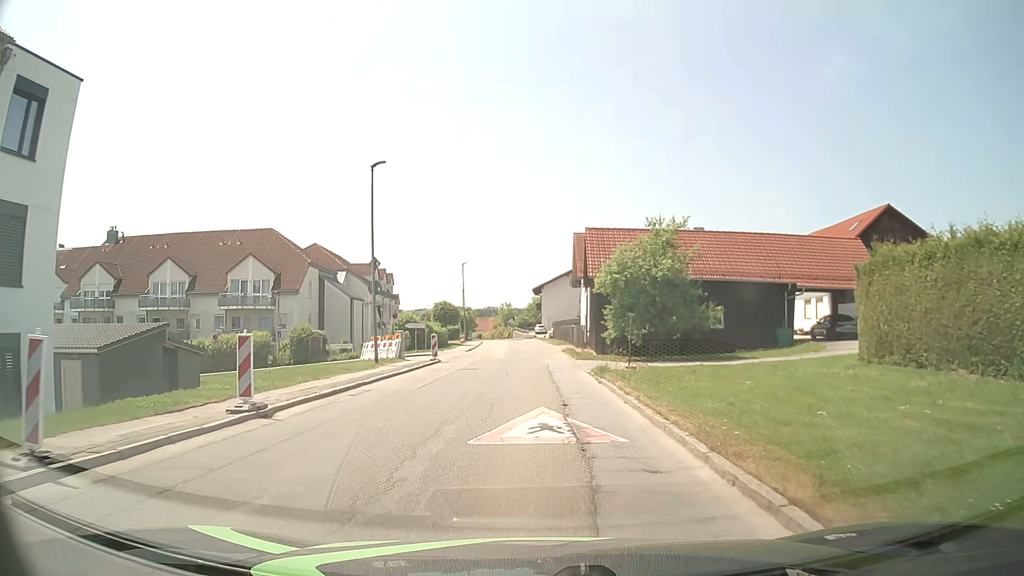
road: tertiary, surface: asphalt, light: Day
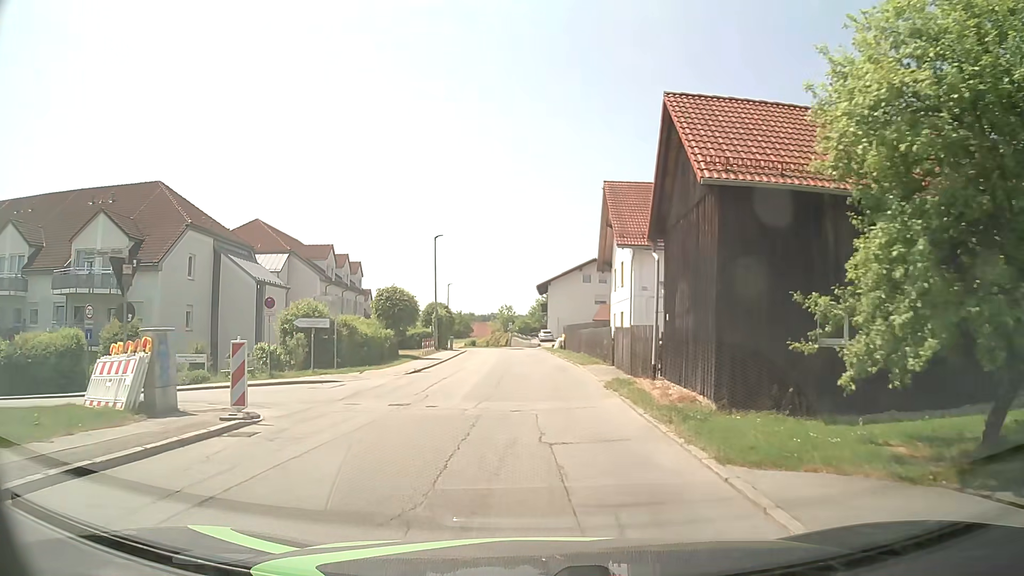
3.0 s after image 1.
(-0.4, +22.3) m; -2°
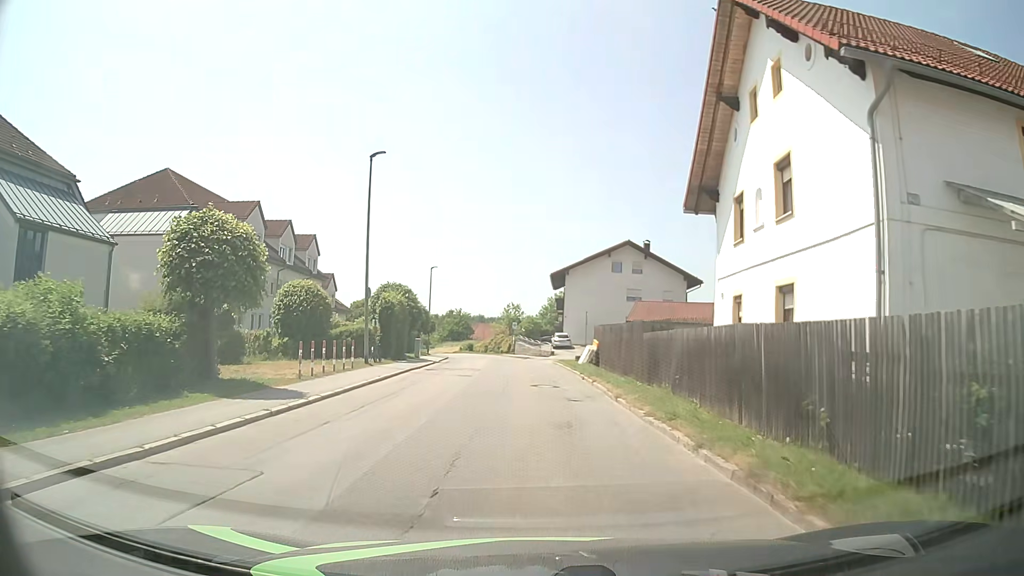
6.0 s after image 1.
(+0.2, +22.2) m; 0°
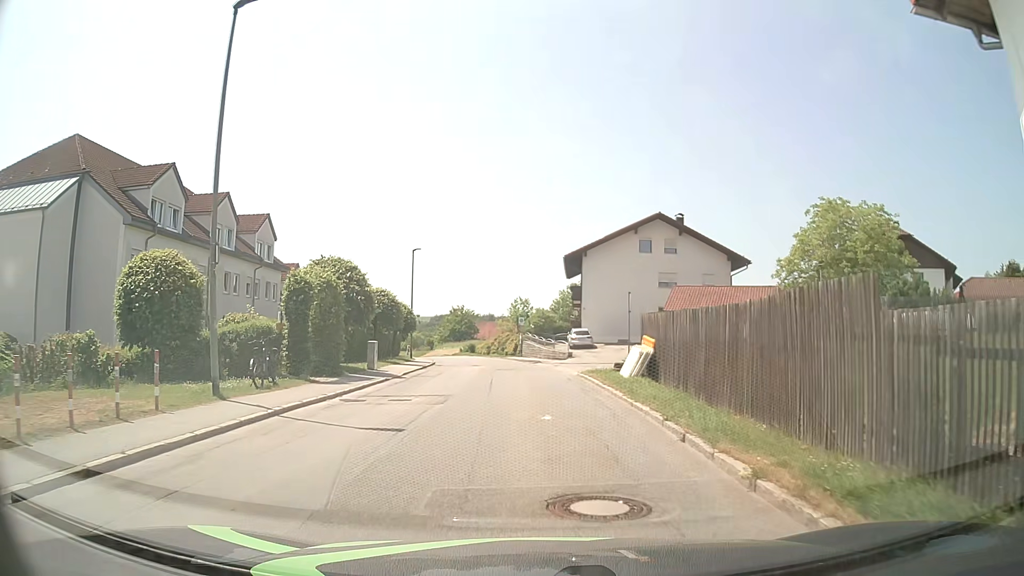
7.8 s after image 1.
(-0.1, +13.4) m; -1°
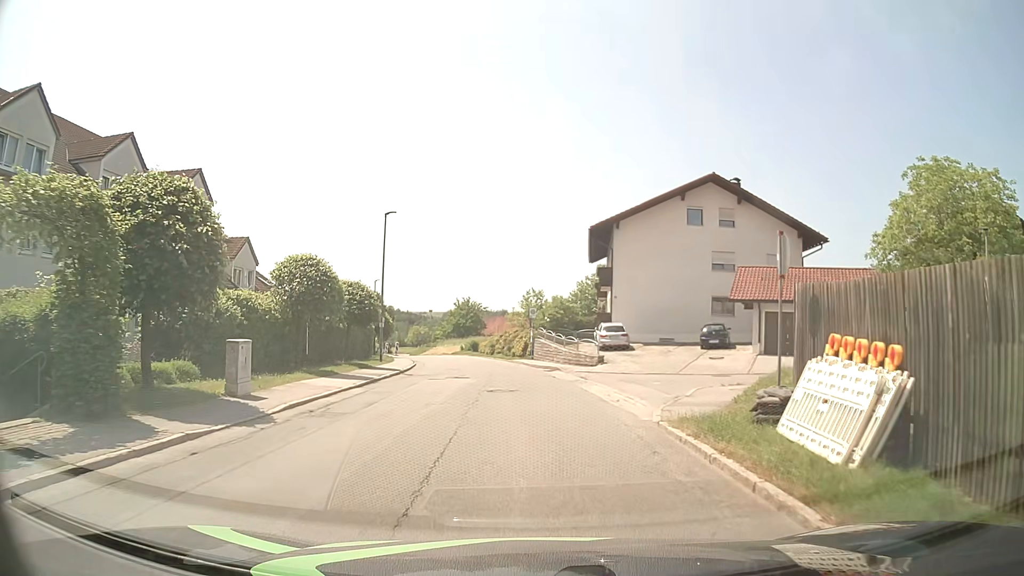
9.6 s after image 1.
(-0.1, +13.4) m; -1°
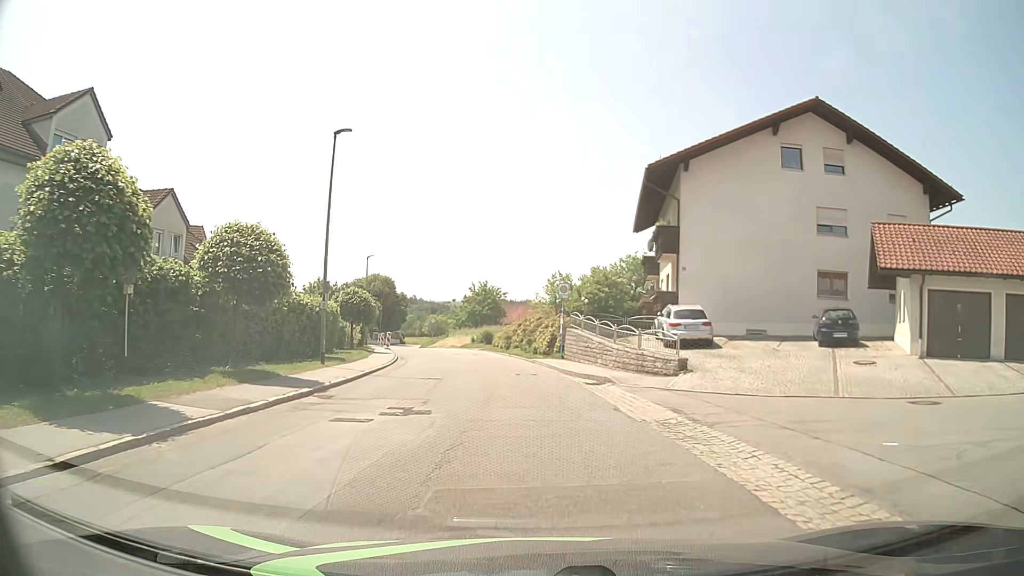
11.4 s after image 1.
(-0.2, +13.5) m; -2°
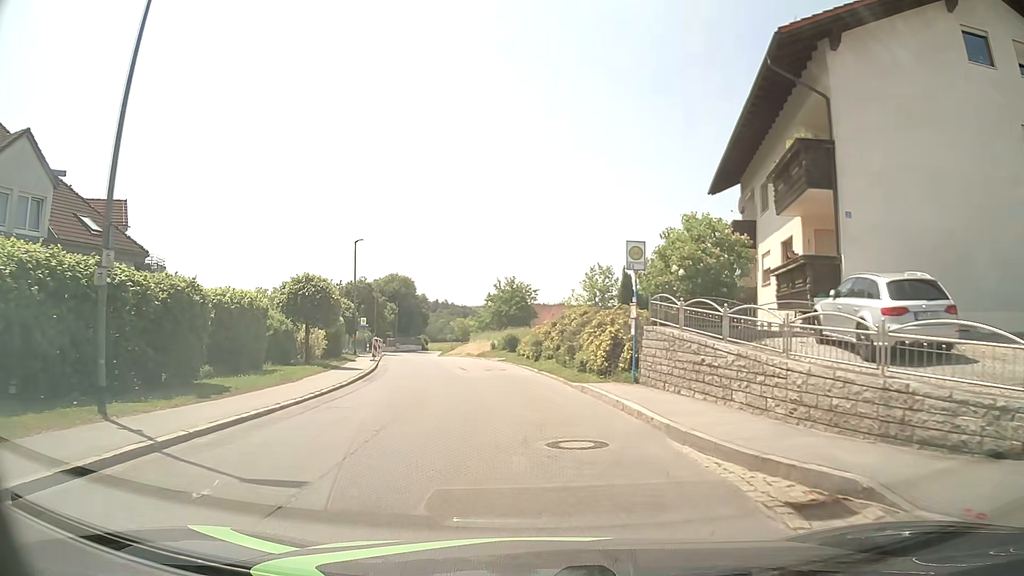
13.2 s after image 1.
(-0.3, +13.7) m; -3°
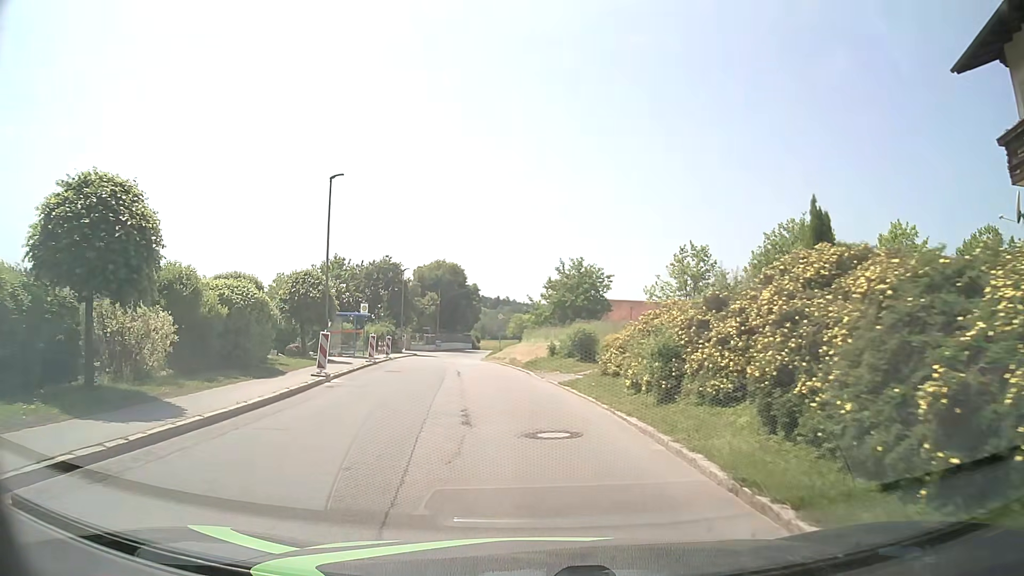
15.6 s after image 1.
(-0.8, +18.3) m; -5°
